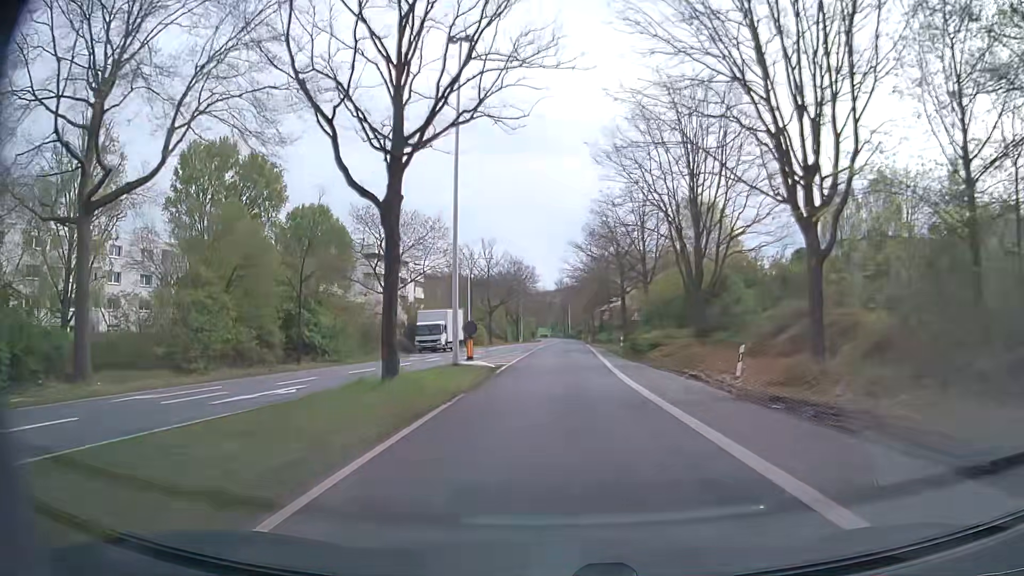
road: secondary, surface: asphalt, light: Day
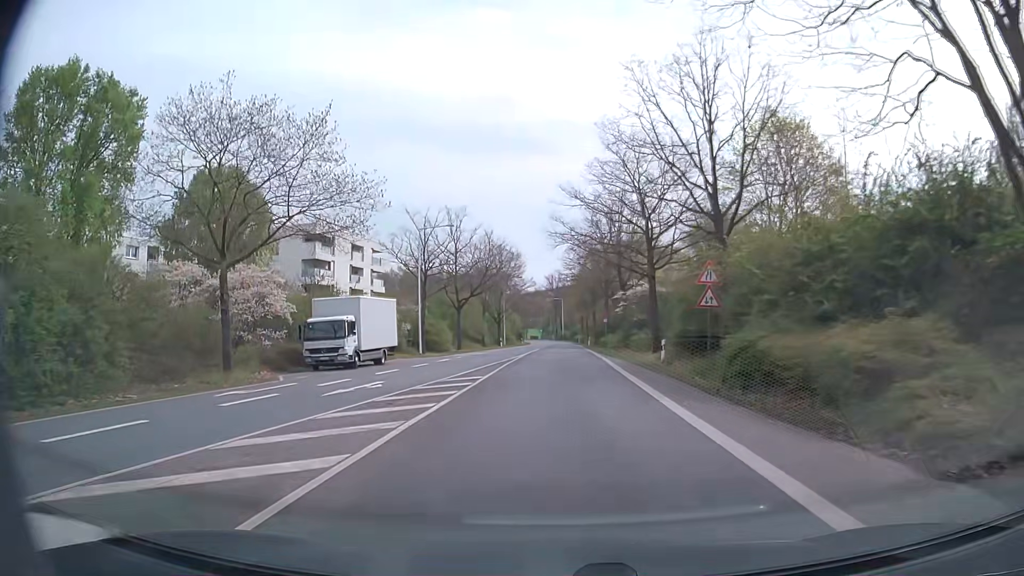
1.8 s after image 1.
(+0.2, +23.0) m; +1°
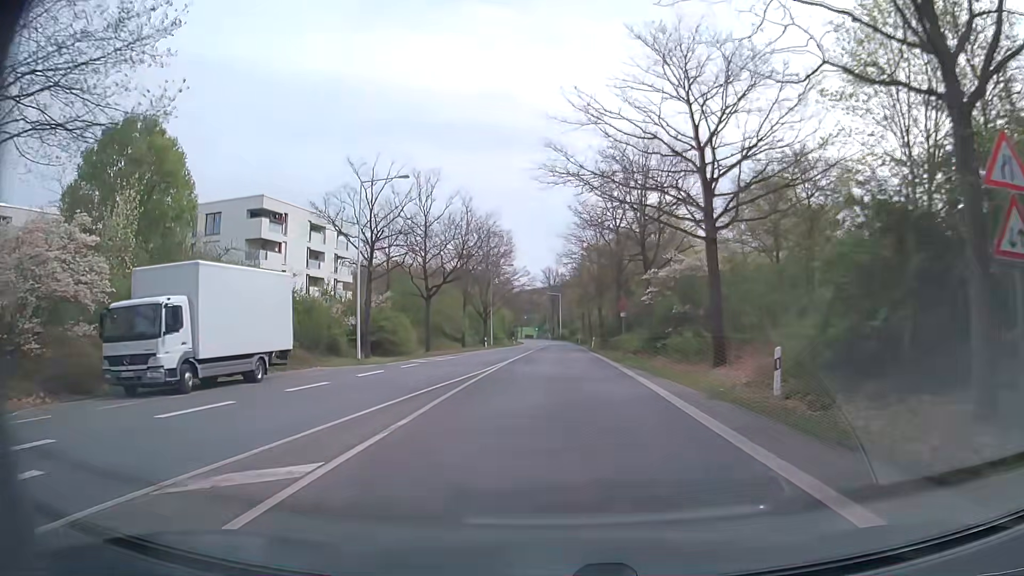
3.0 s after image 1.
(-0.1, +15.3) m; 0°
(0, +10) (0, +20) (0, +30) (0, +40) (0, +50) (0, +60) (0, +70) (0, +80) (0, +90) (0, +100) m
